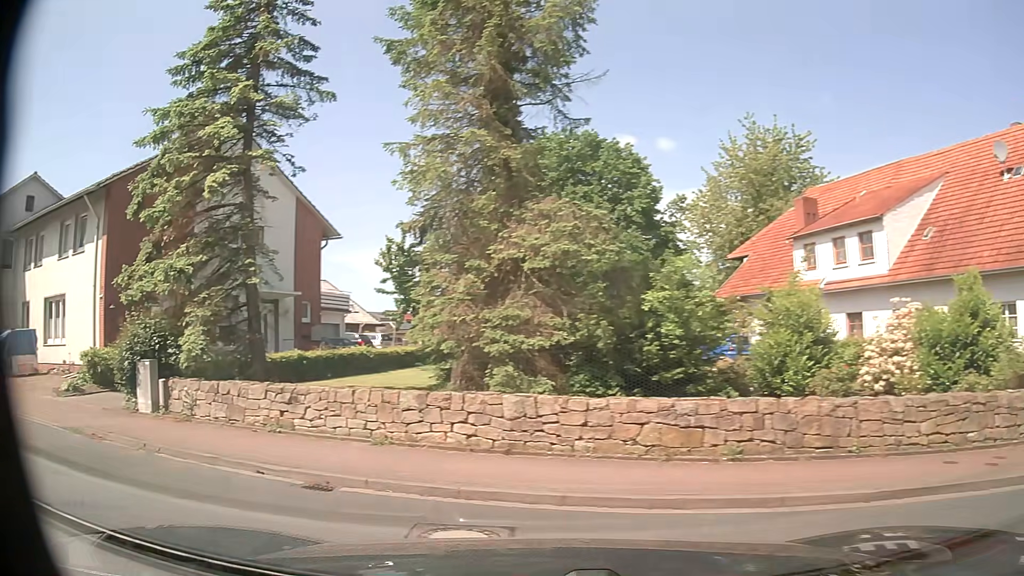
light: Day
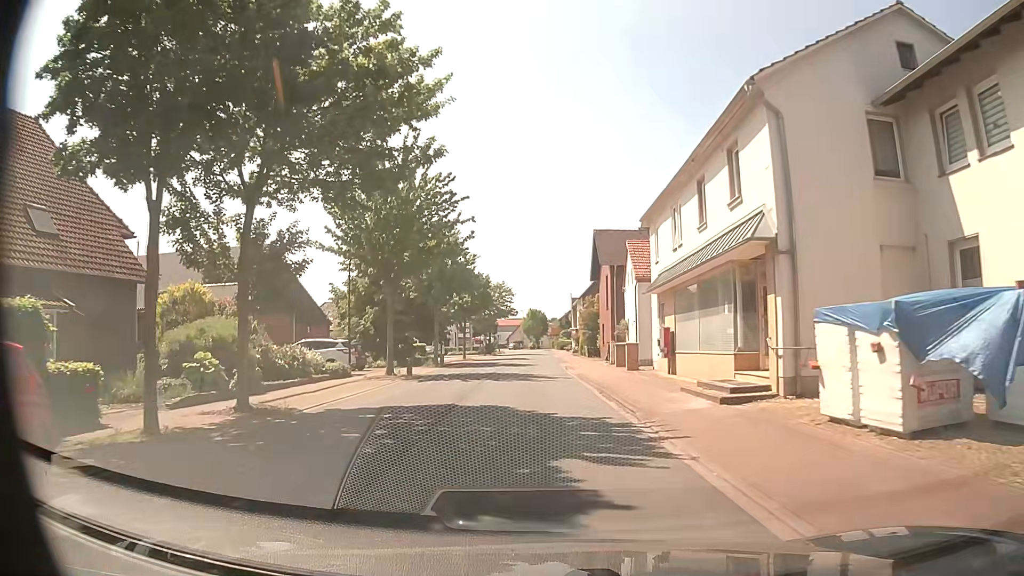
(-14.2, +10.7) m; -71°
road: secondary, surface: asphalt
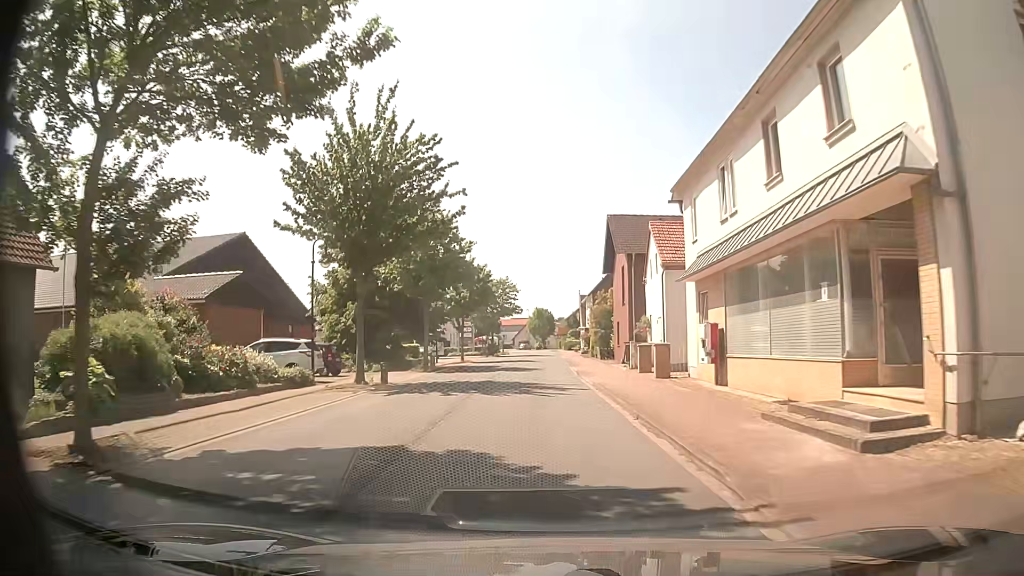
(0.0, +5.9) m; 0°
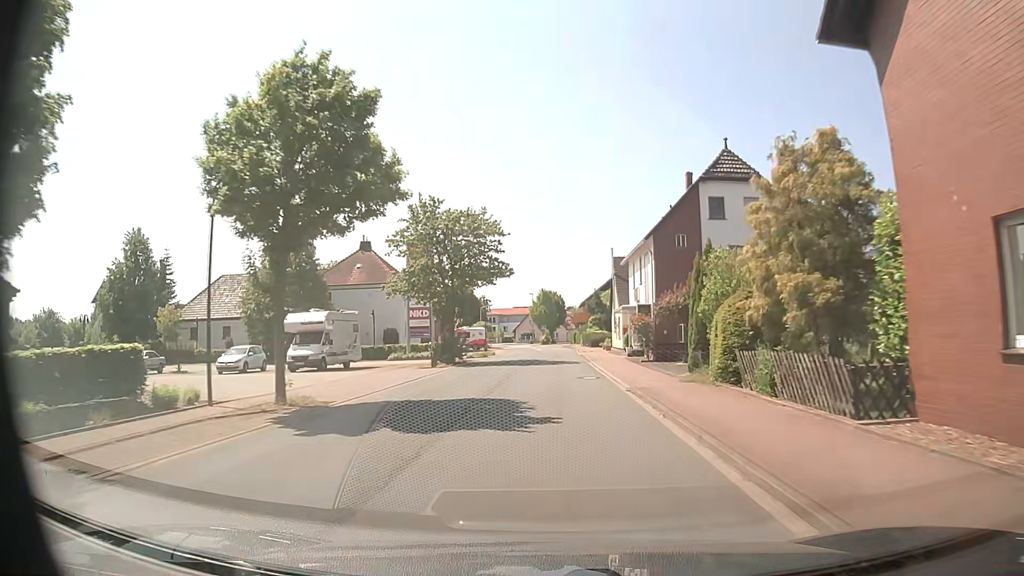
(-0.6, +37.3) m; -2°
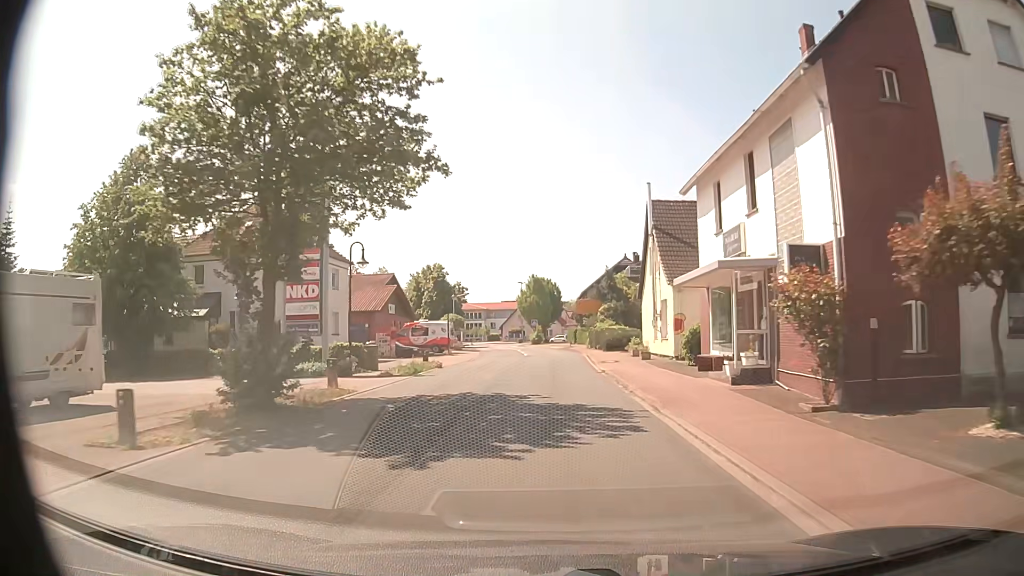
(+0.5, +23.9) m; +2°
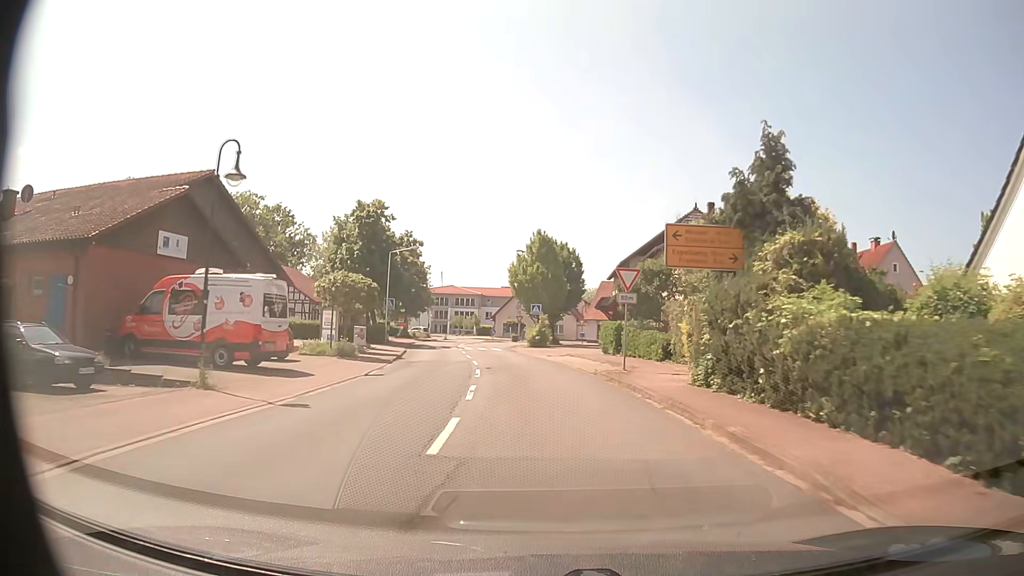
(-0.1, +38.7) m; -1°
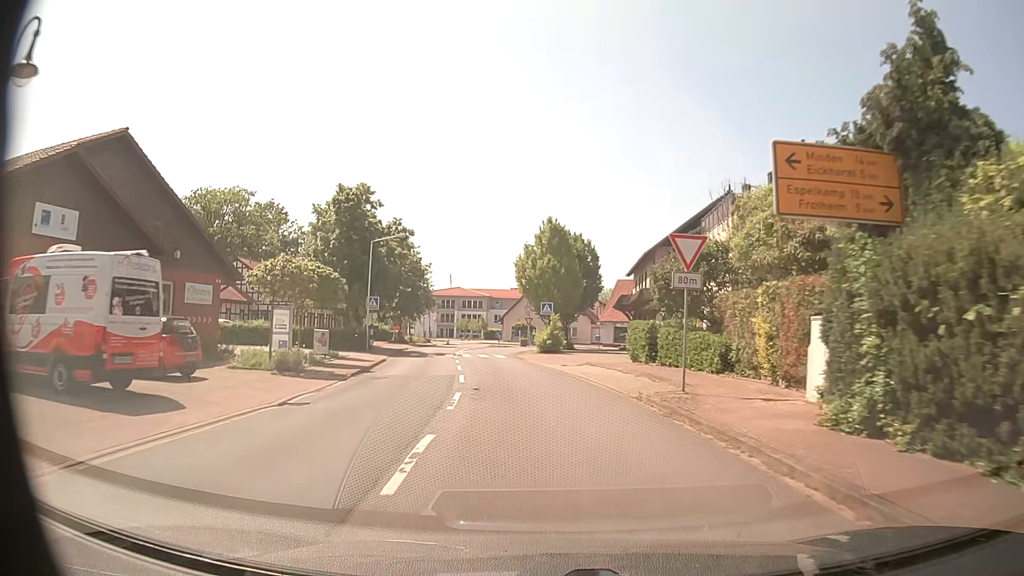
(0.0, +7.7) m; -1°
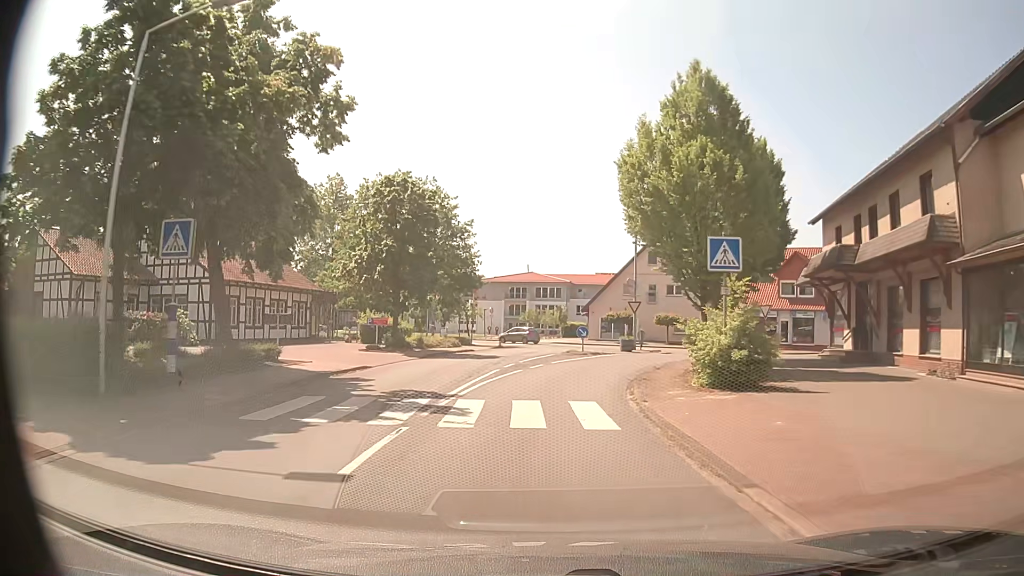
(-1.8, +29.0) m; -7°
